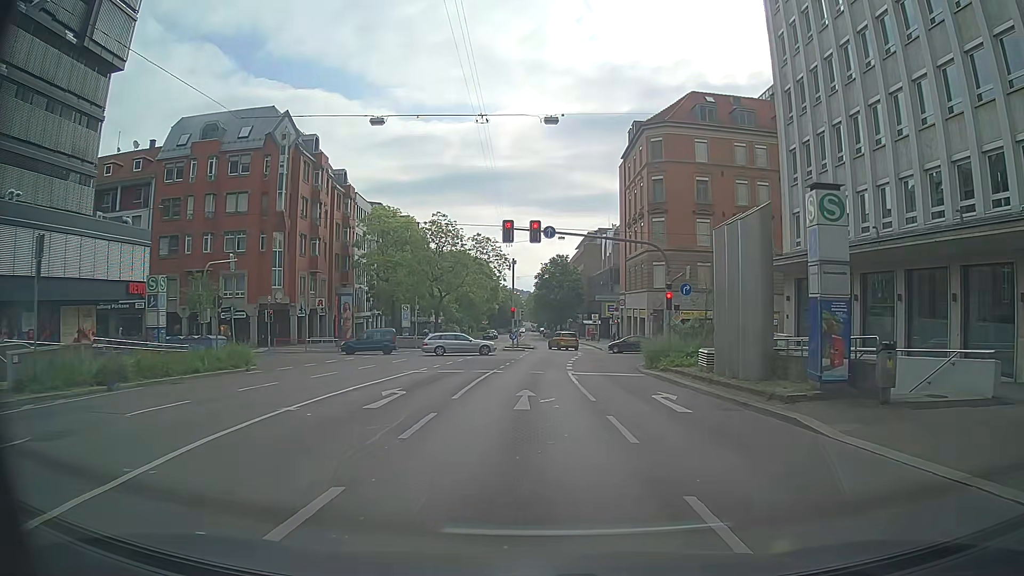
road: secondary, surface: asphalt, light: Day
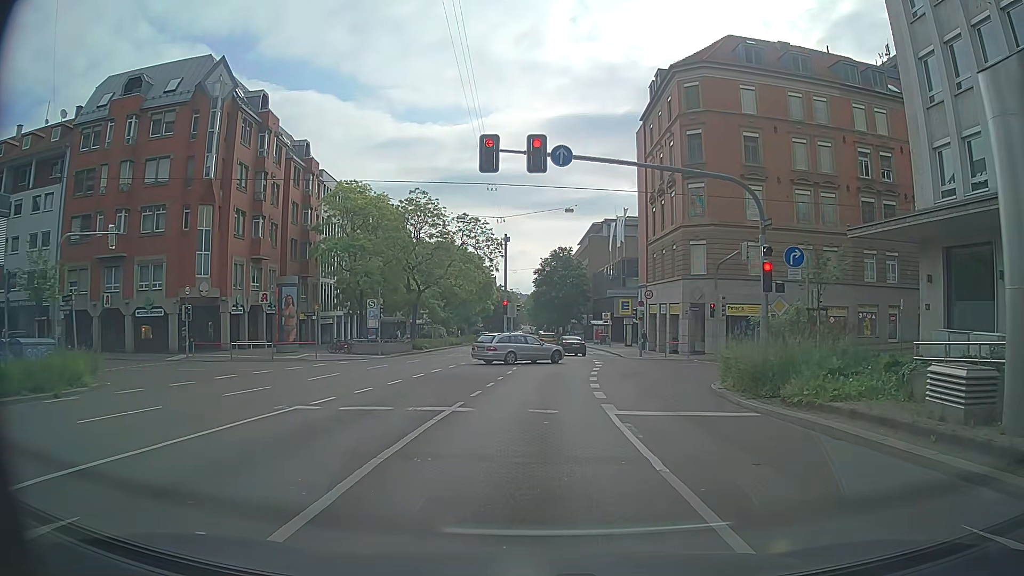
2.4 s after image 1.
(0.0, +13.2) m; +3°
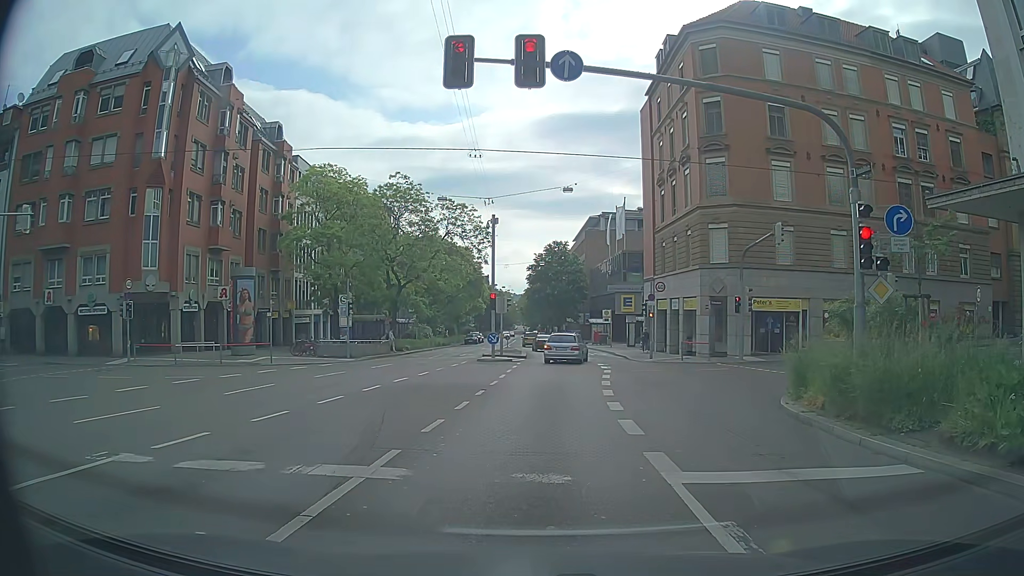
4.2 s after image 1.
(-0.2, +5.8) m; -2°
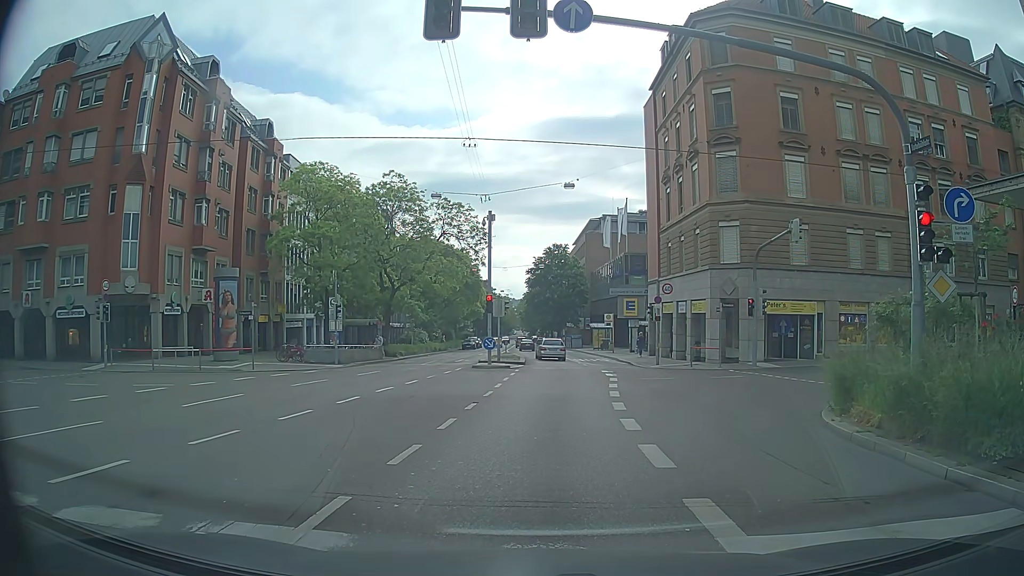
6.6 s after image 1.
(0.0, +2.1) m; -2°
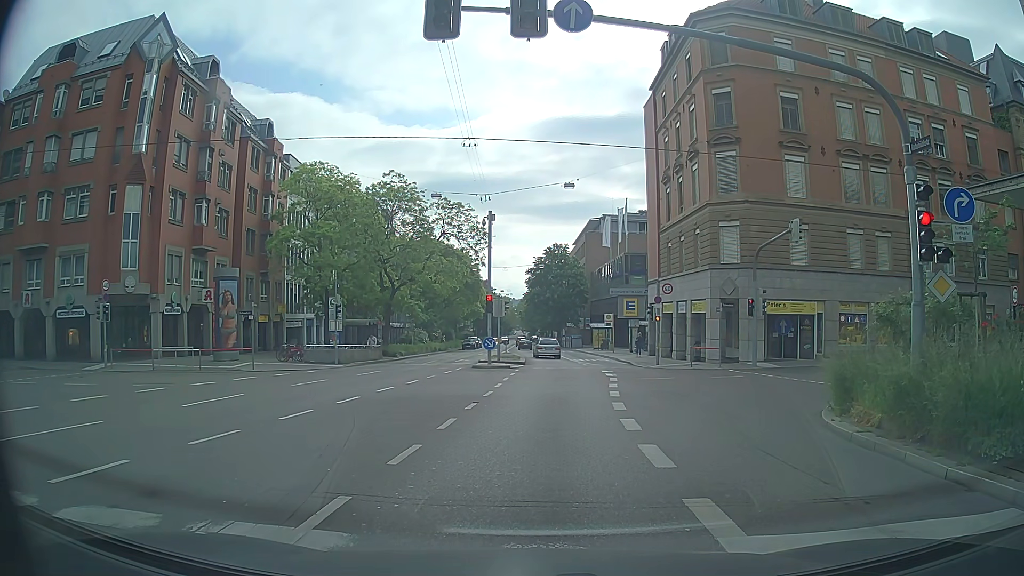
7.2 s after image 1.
(0.0, 0.0) m; 0°
